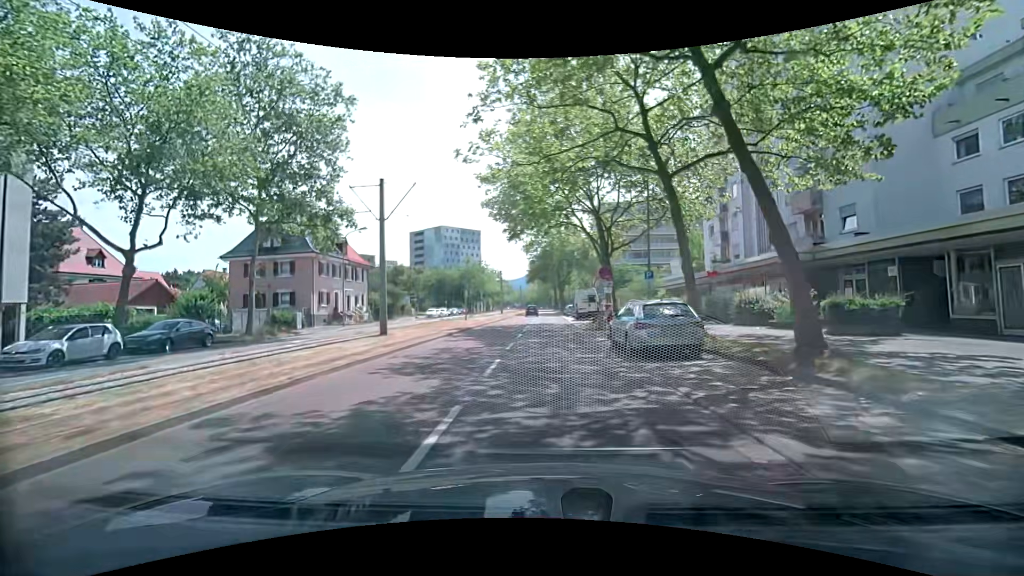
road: tertiary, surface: asphalt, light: Day
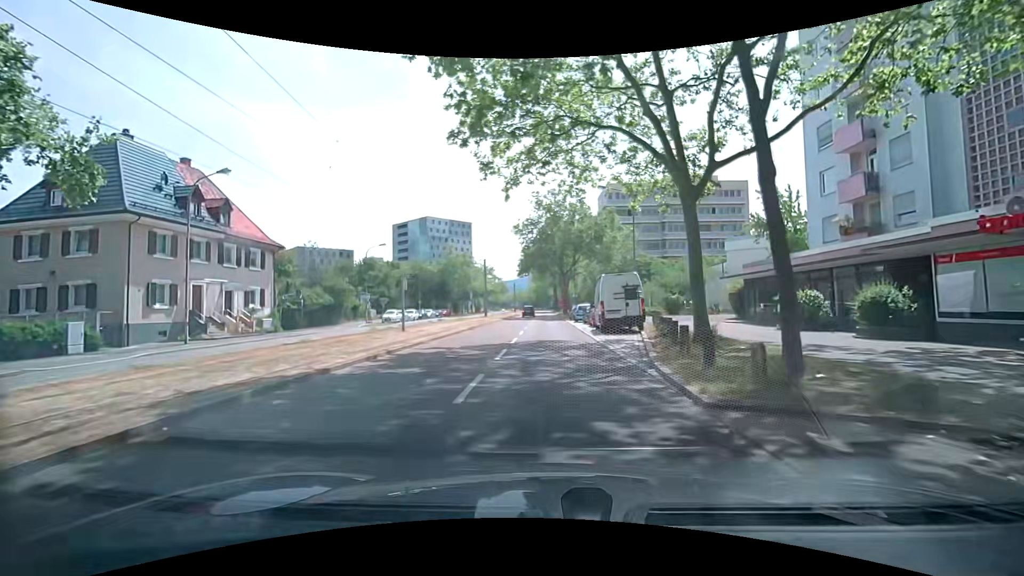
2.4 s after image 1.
(+0.3, +20.6) m; +1°
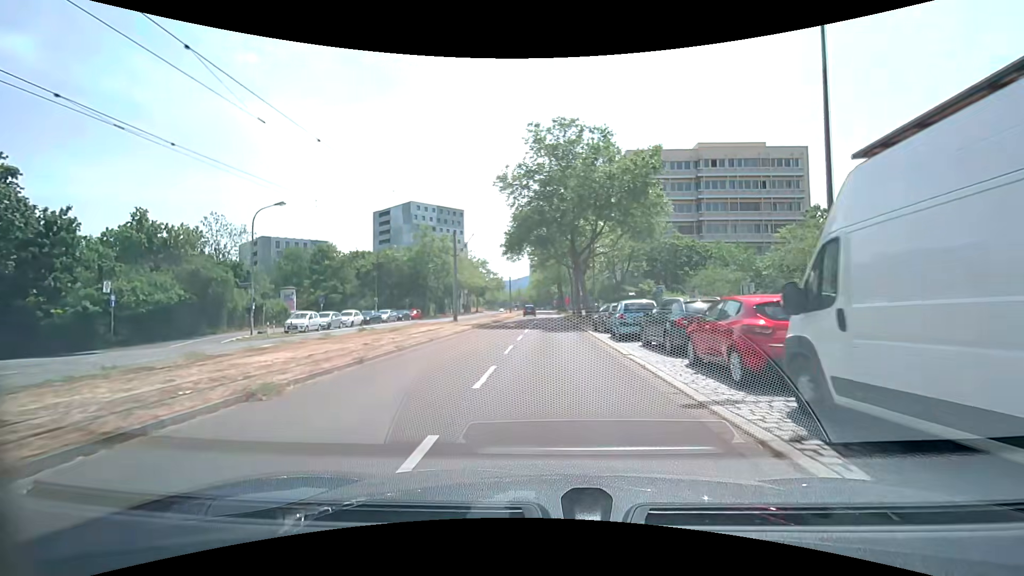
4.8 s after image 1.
(-0.2, +22.7) m; -1°
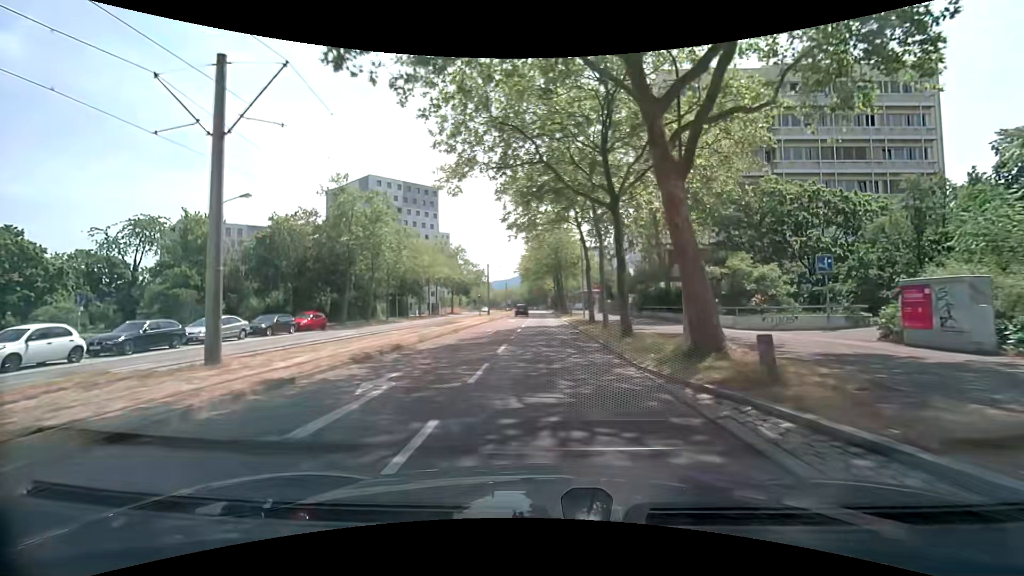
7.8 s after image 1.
(+0.3, +29.0) m; +1°
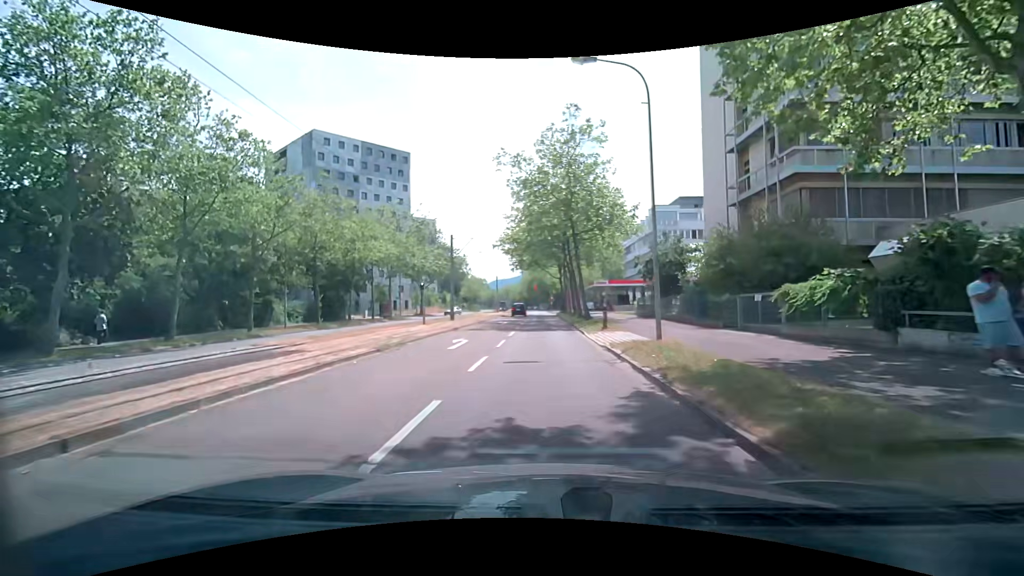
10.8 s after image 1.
(+0.2, +28.8) m; 0°
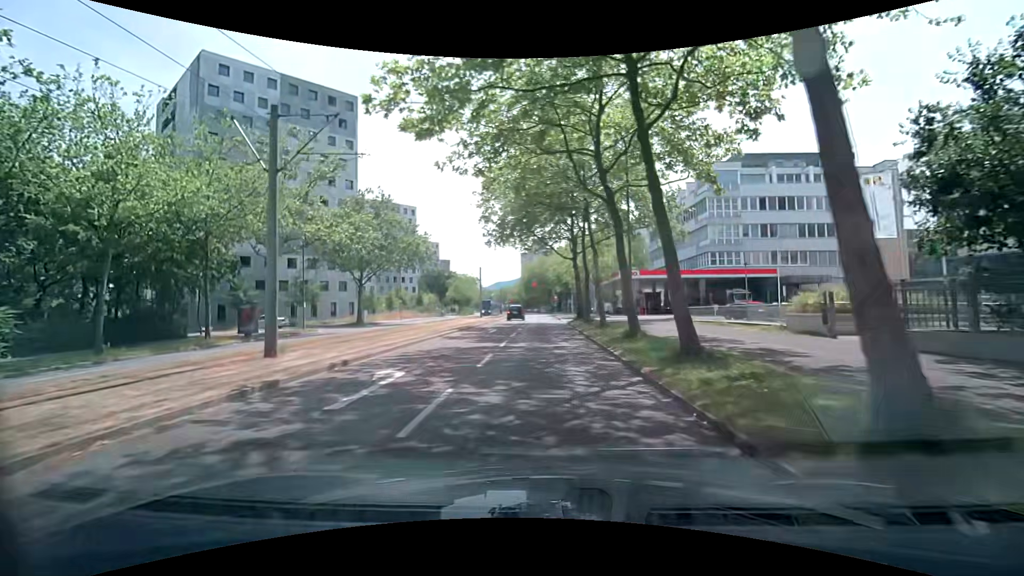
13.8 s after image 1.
(-0.1, +28.7) m; -1°
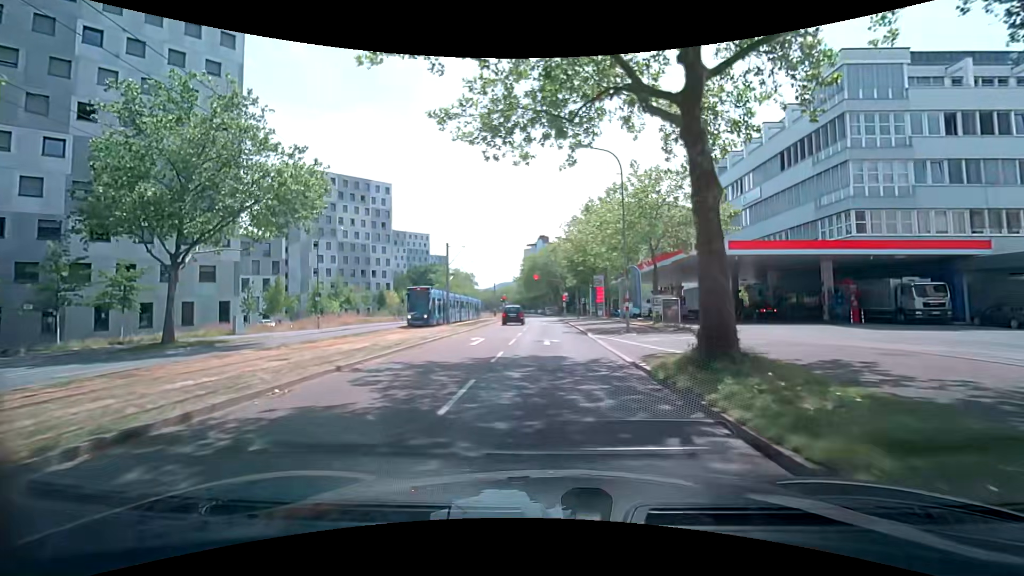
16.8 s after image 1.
(+0.4, +28.6) m; +1°
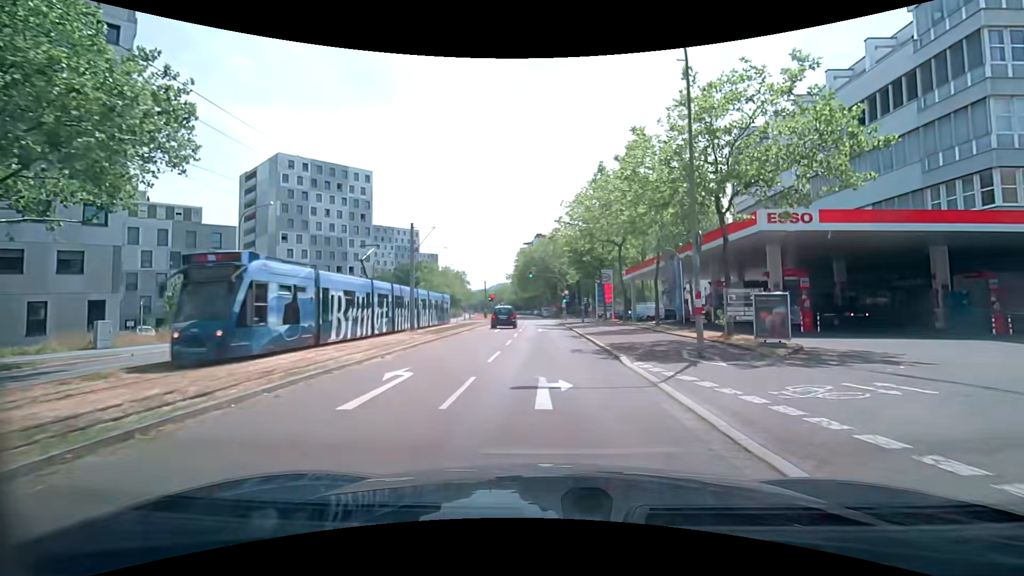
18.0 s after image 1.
(0.0, +11.5) m; 0°
(0, +10) (0, +20) (0, +30) (0, +40) (0, +50) (0, +60) (-1, +70) (-1, +80) (-2, +90) (-2, +100) m
